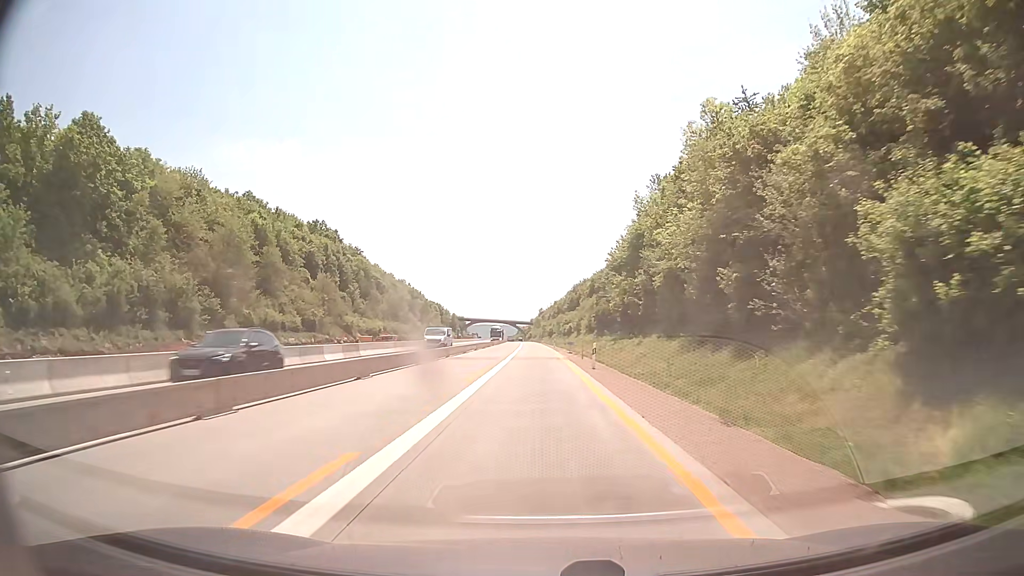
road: motorway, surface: concrete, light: Day
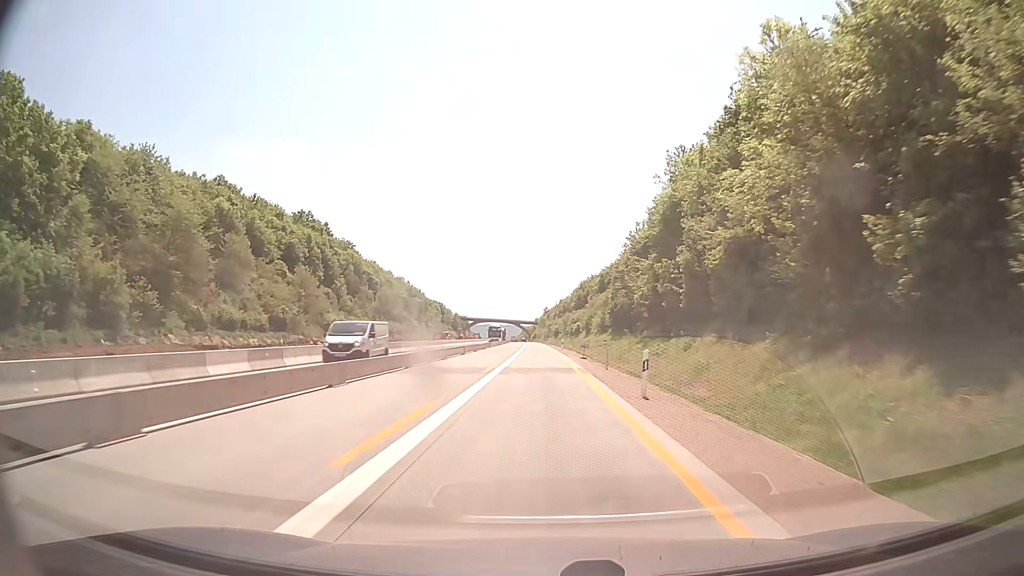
(0.0, +13.1) m; 0°
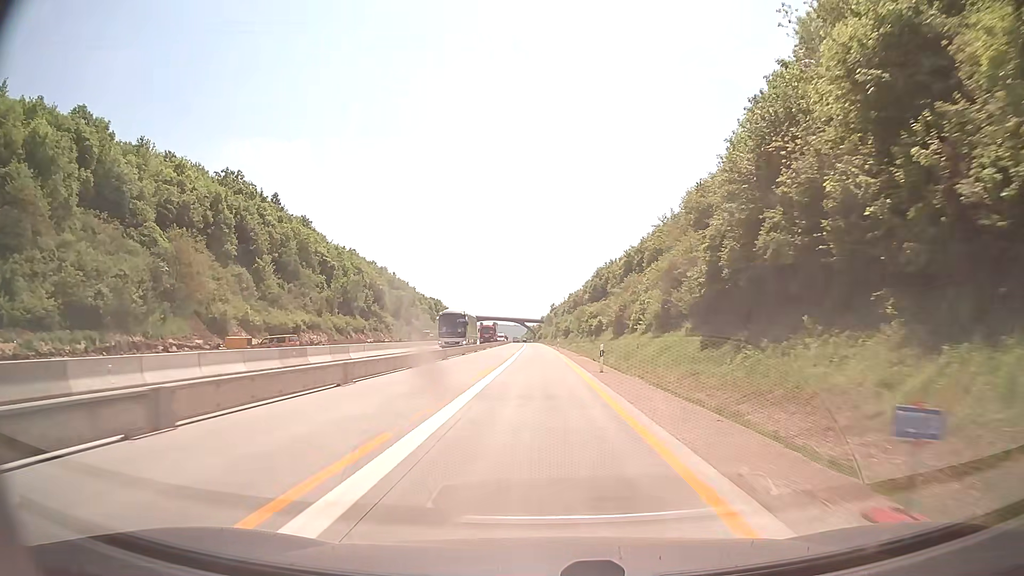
(-0.2, +39.3) m; -1°
